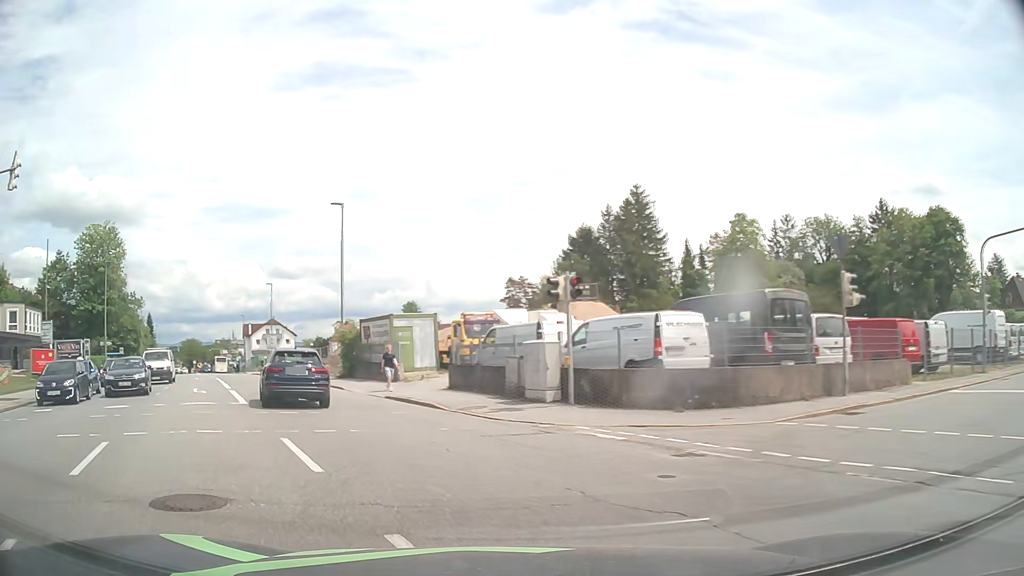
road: tertiary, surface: asphalt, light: Day
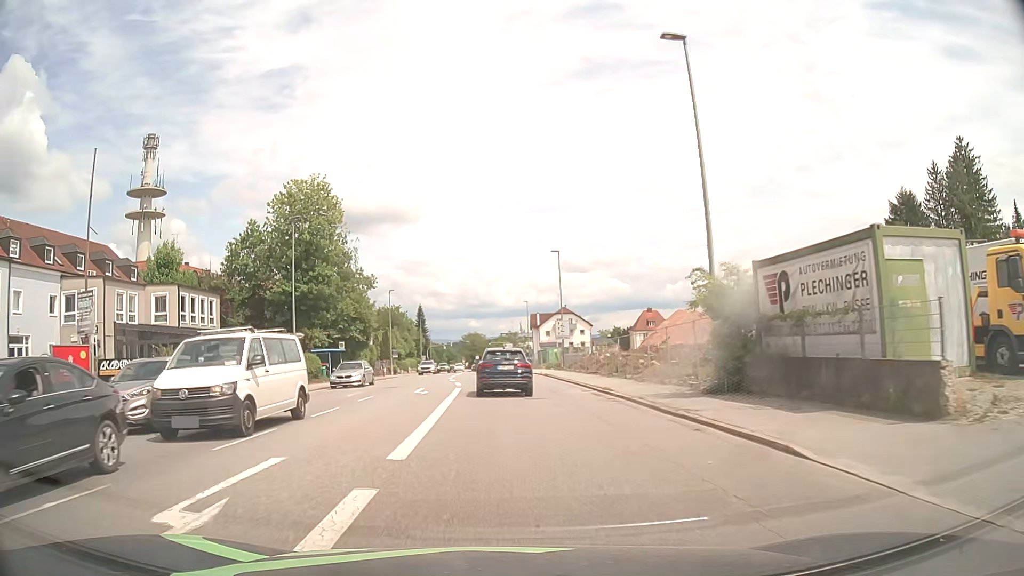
(-7.0, +20.7) m; -26°
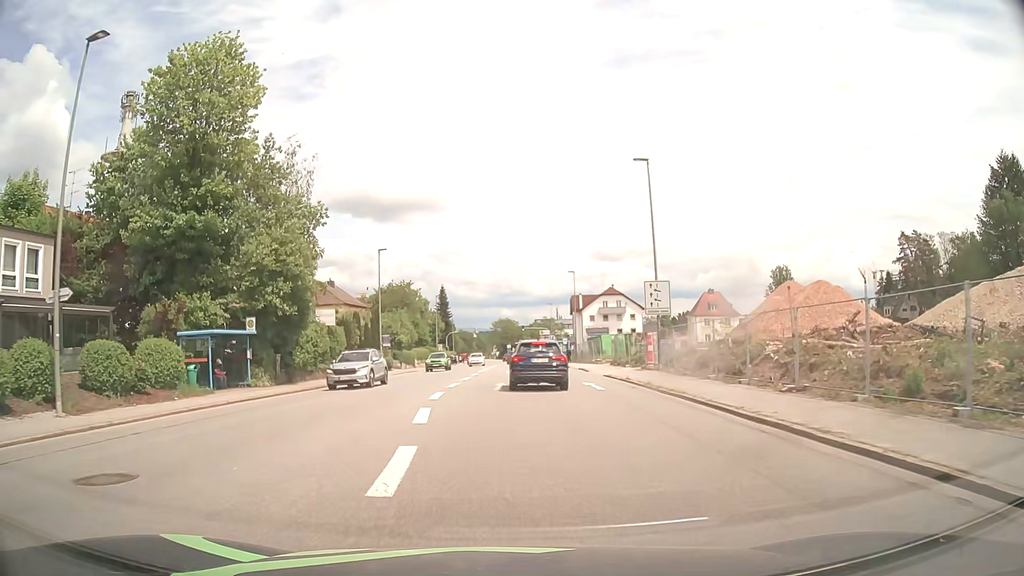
(-0.9, +25.8) m; -3°
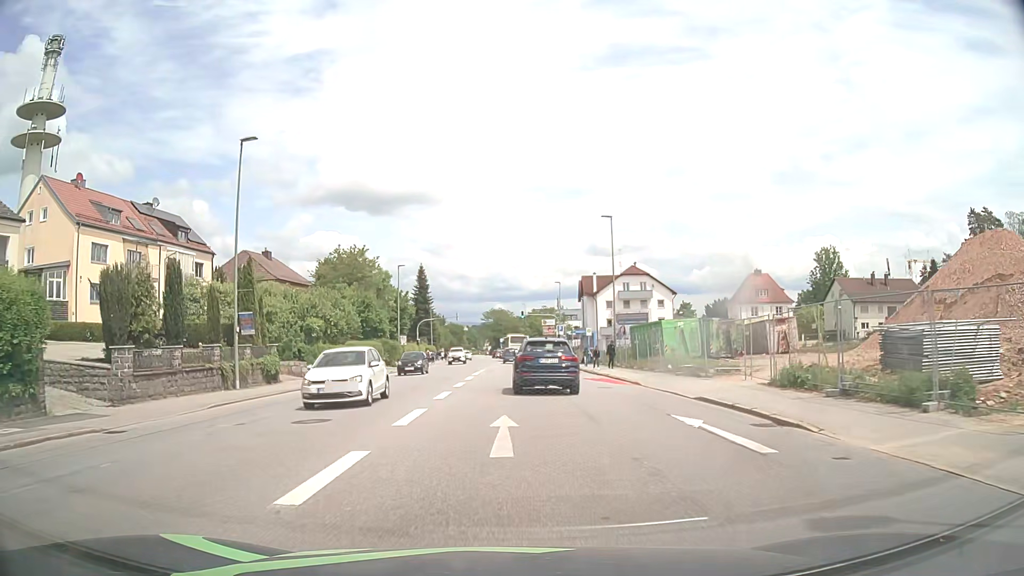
(0.0, +30.3) m; 0°
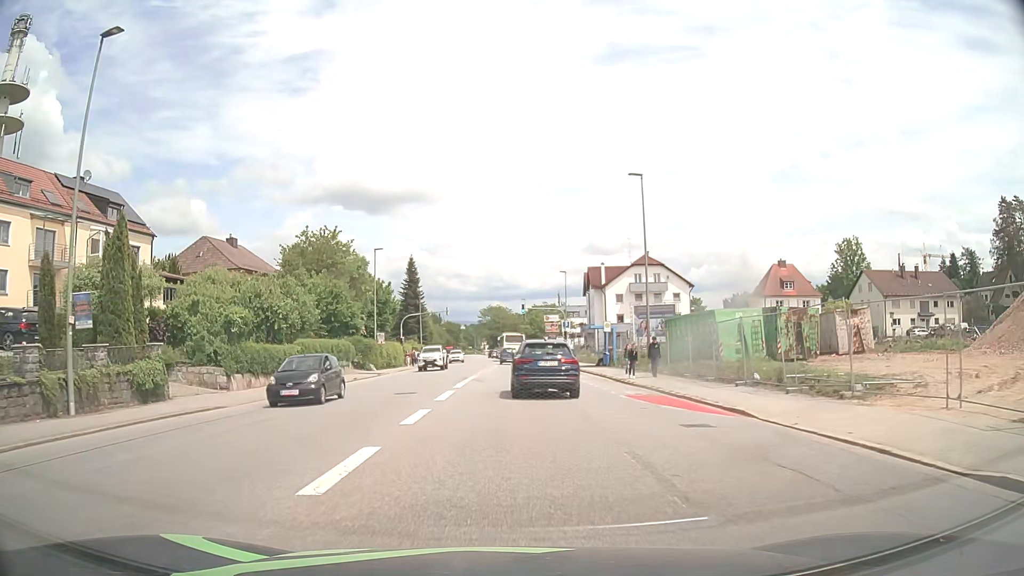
(0.0, +11.4) m; 0°
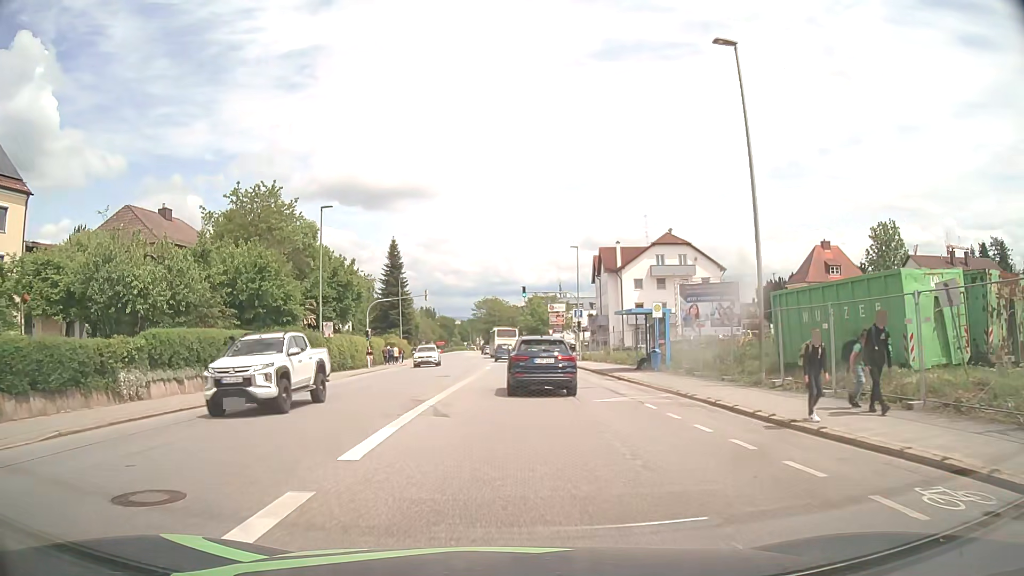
(+0.1, +16.1) m; 0°
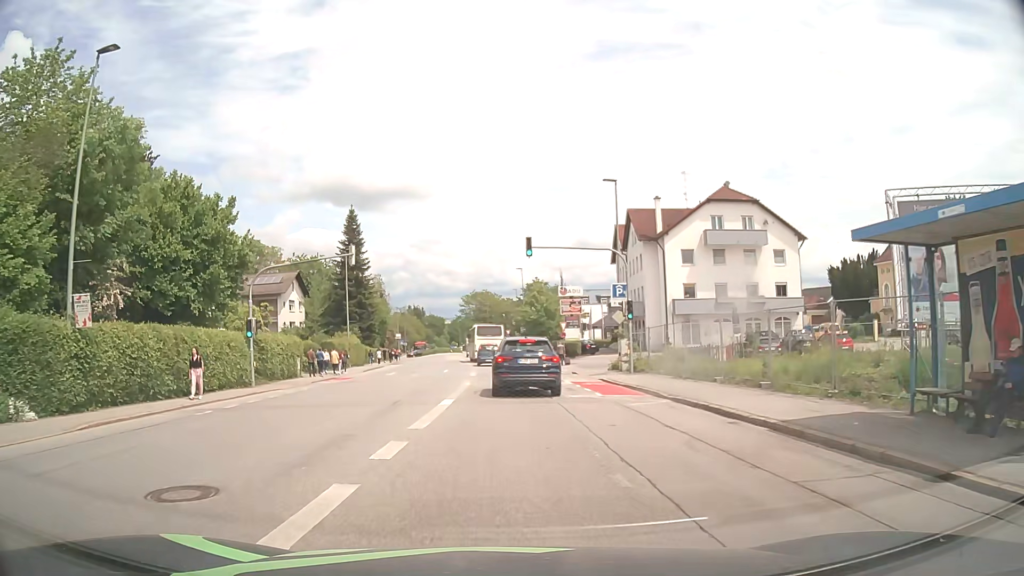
(+0.1, +25.0) m; +1°
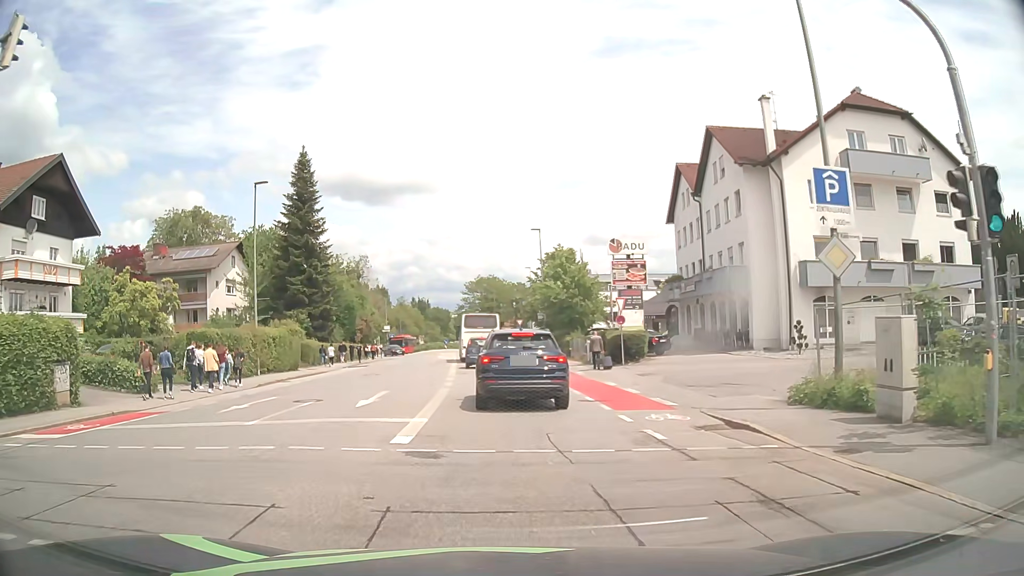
(-0.2, +23.6) m; -1°
(0, +10) (0, +20) (-1, +30) (-1, +40) (-2, +50) (-3, +60) (-3, +70) (-4, +80) (-2, +90) (-2, +100) m
